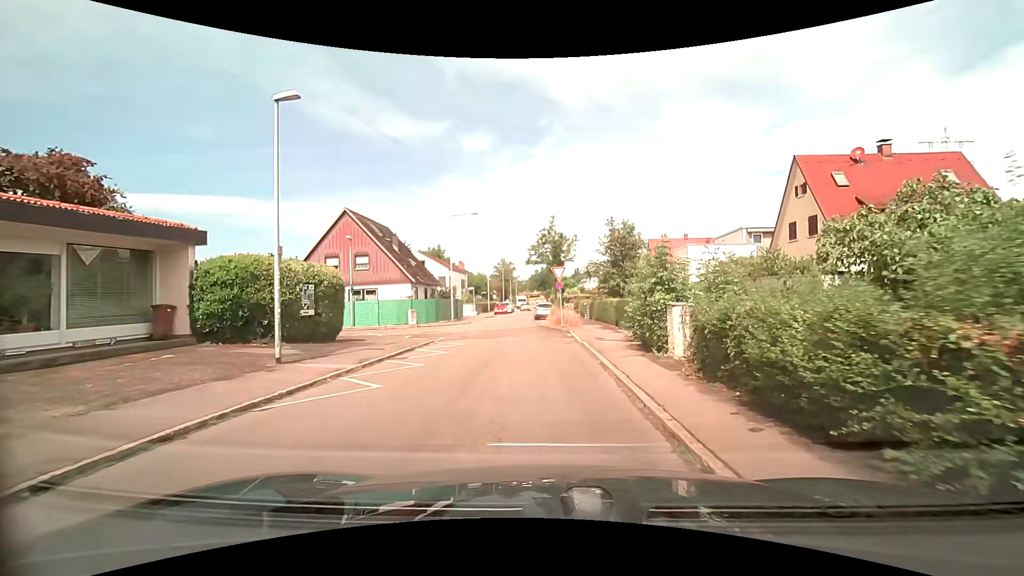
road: residential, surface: asphalt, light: Day
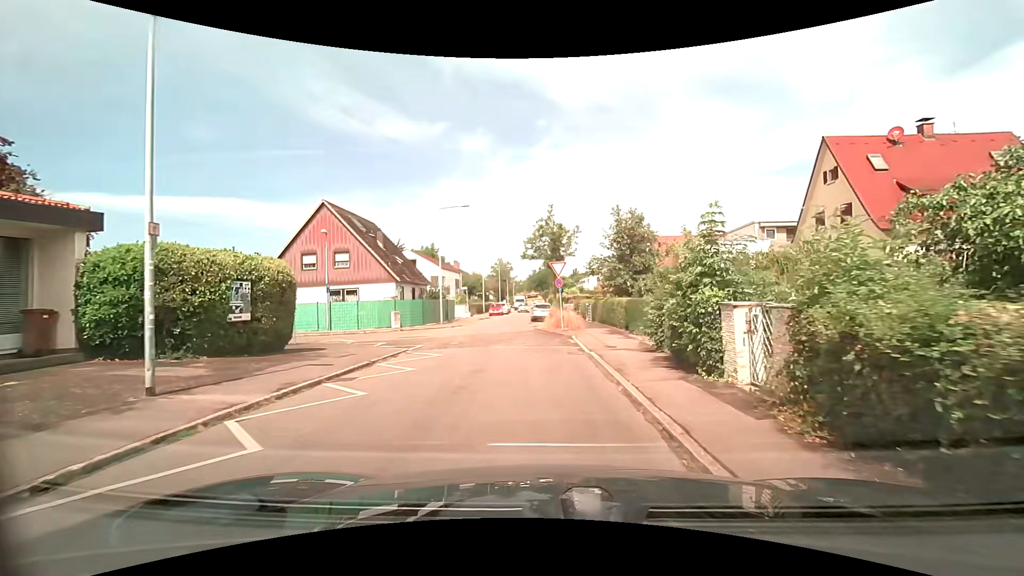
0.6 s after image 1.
(0.0, +3.6) m; +1°
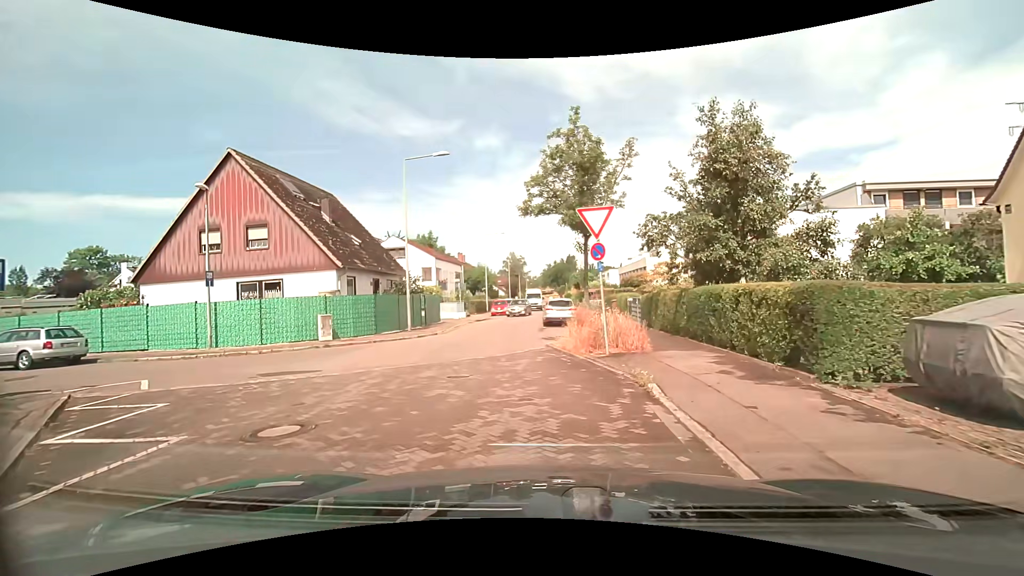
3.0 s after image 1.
(0.0, +12.6) m; -1°
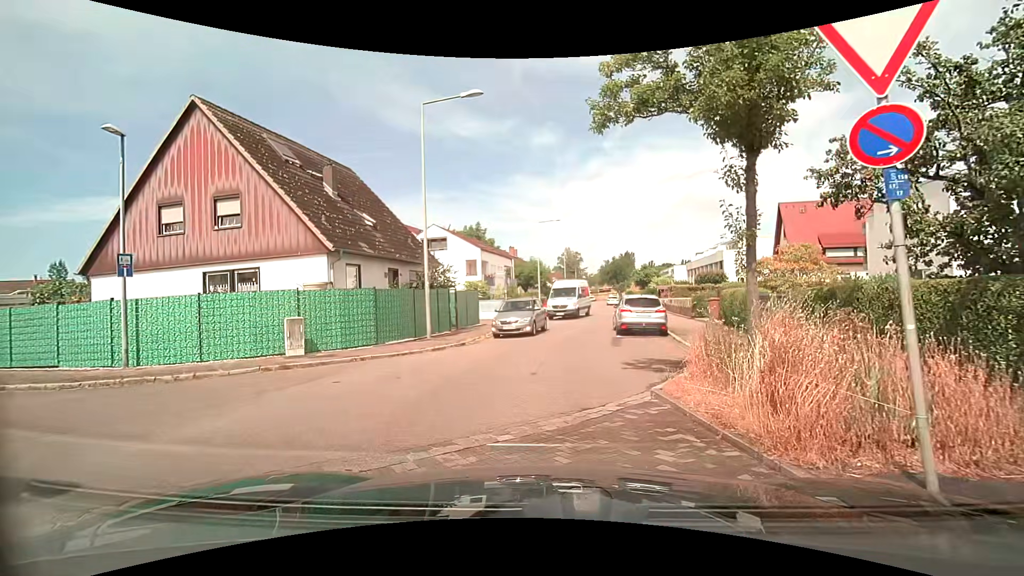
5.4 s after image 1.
(-0.4, +7.1) m; -6°
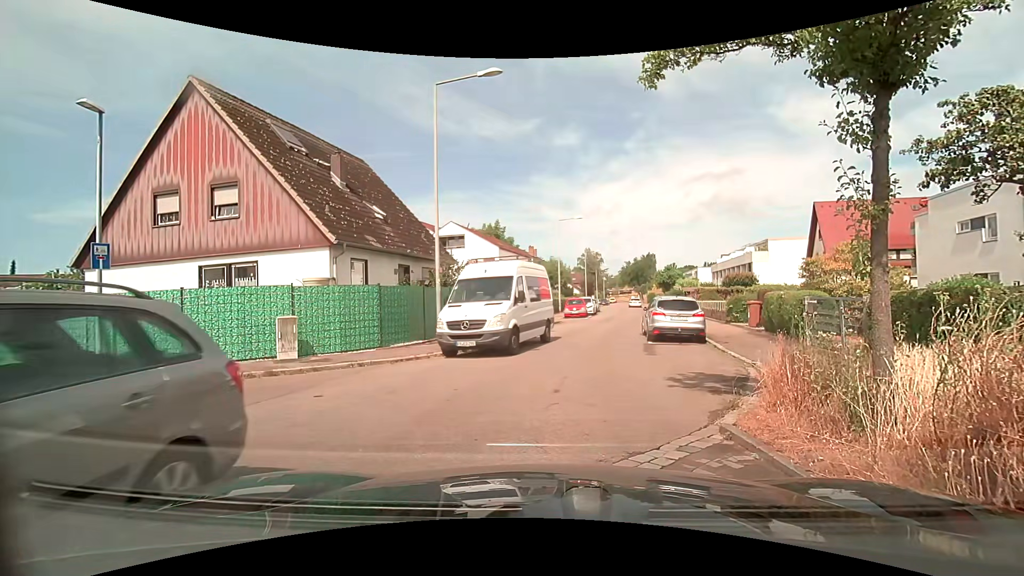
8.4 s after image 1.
(-0.1, +1.6) m; -3°
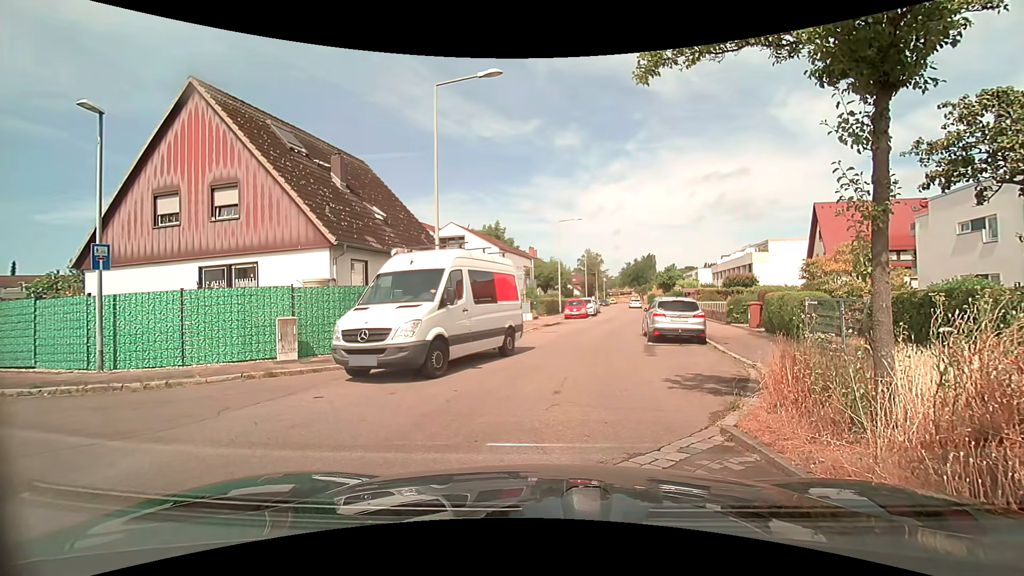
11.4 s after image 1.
(0.0, 0.0) m; 0°
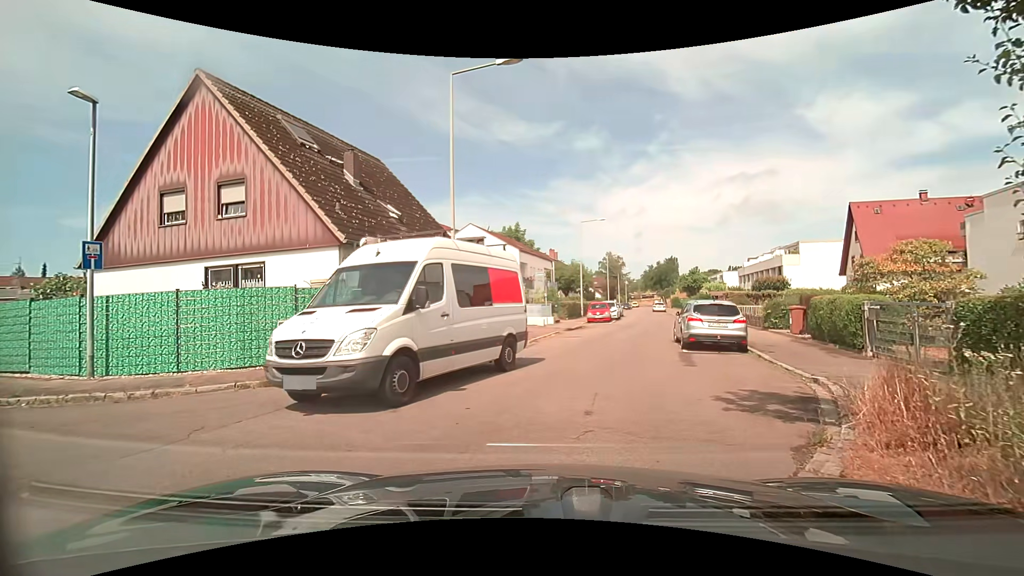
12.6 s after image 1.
(0.0, +1.4) m; -1°
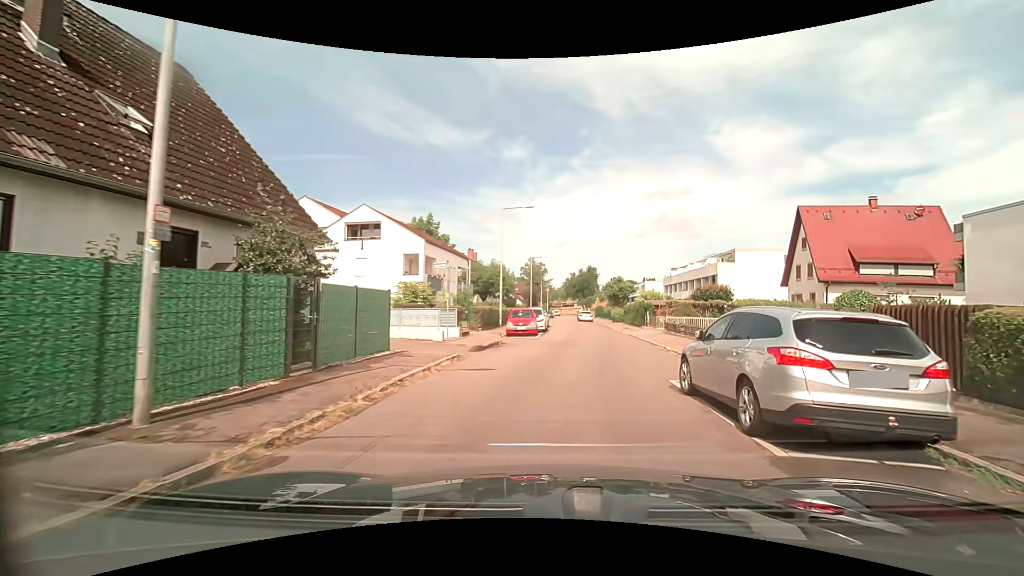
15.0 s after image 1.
(+0.4, +10.4) m; +6°
(+1, +10) (+2, +20) (+3, +30) (+4, +40) (+5, +50) (+5, +60) (+5, +70) (+6, +80) (+7, +90) (+8, +100) m
